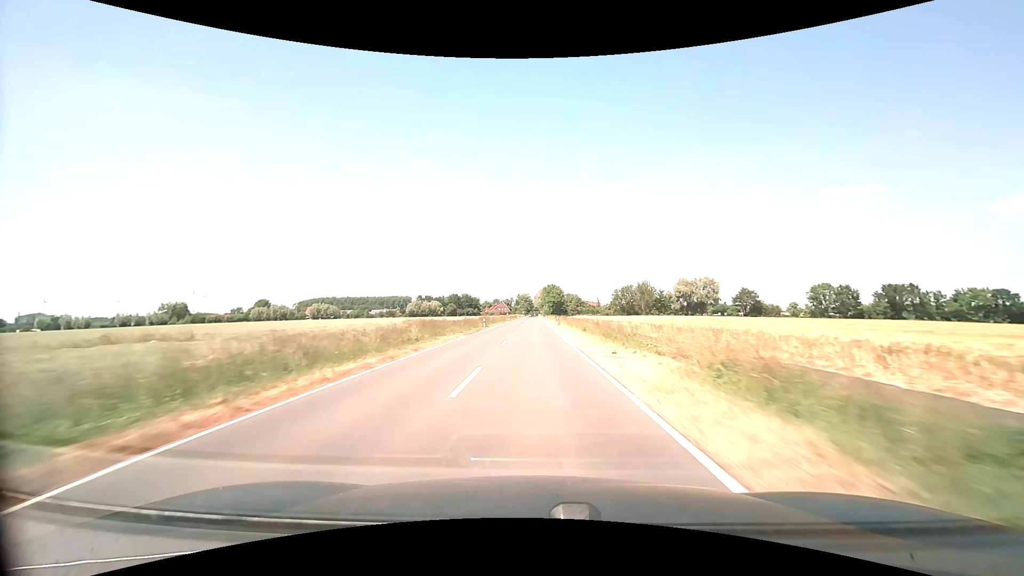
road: secondary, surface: asphalt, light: Day
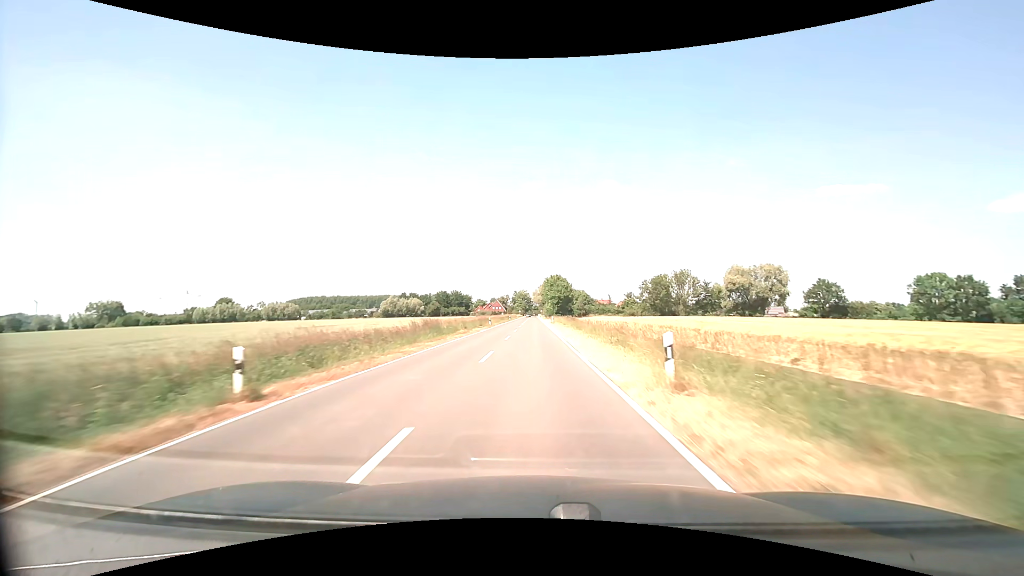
(+0.1, +42.4) m; 0°
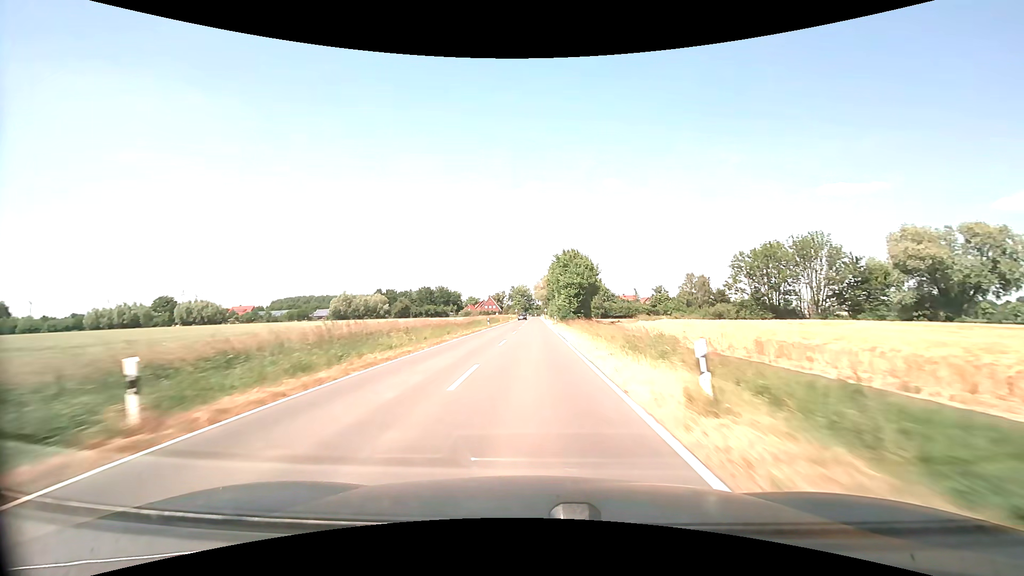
(0.0, +53.0) m; 0°
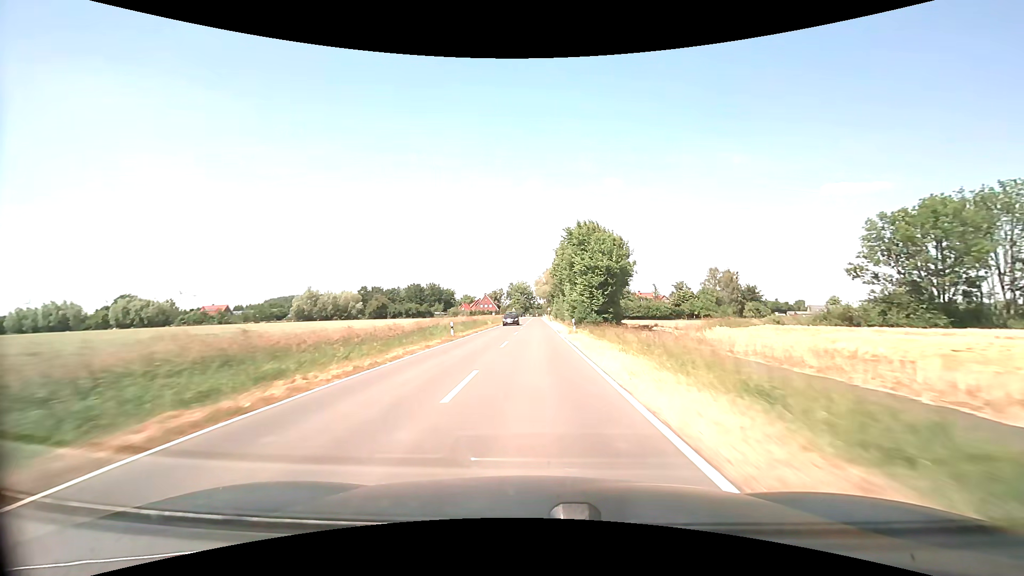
(-0.1, +25.1) m; 0°
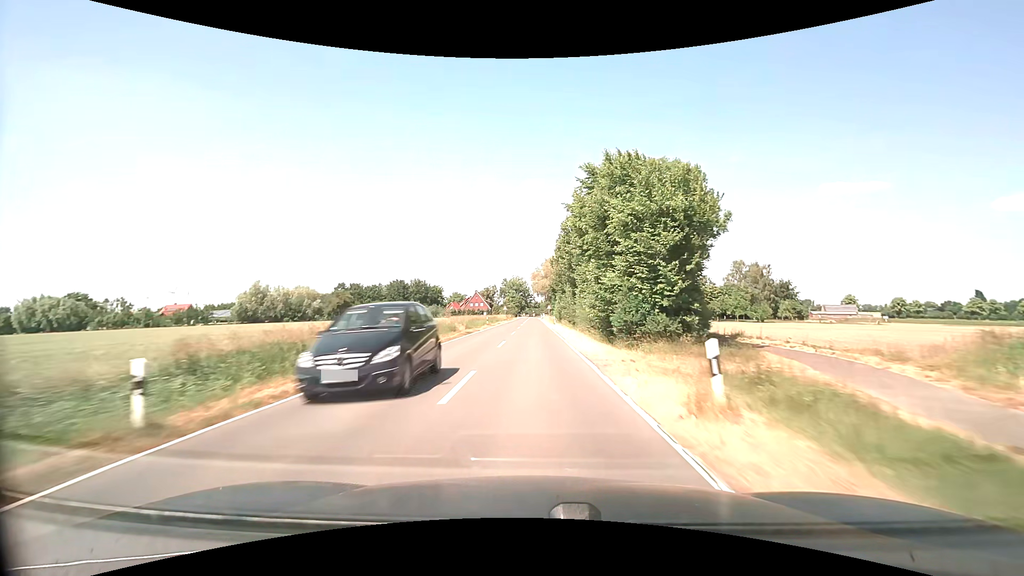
(+0.1, +24.1) m; 0°
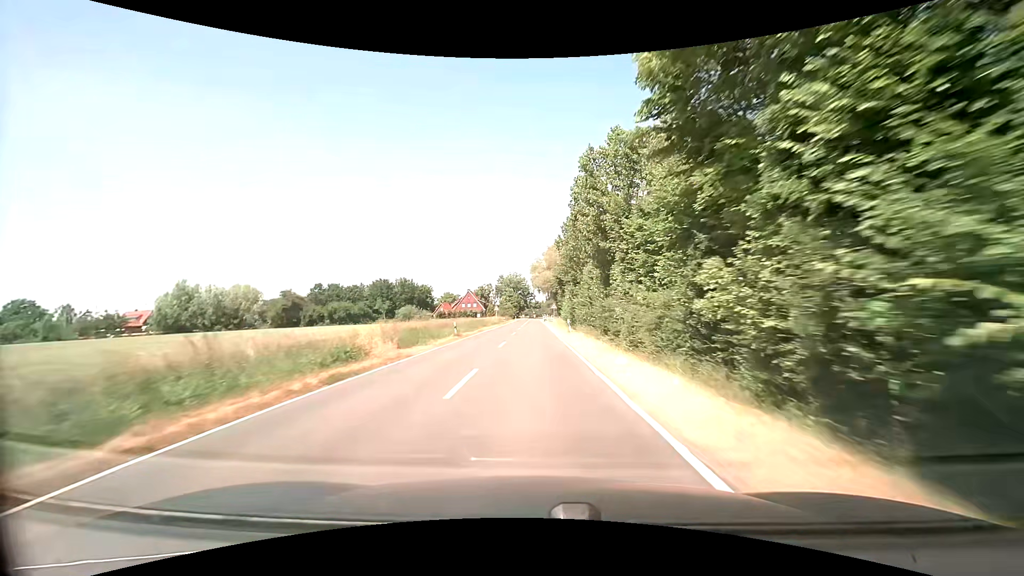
(0.0, +23.2) m; 0°
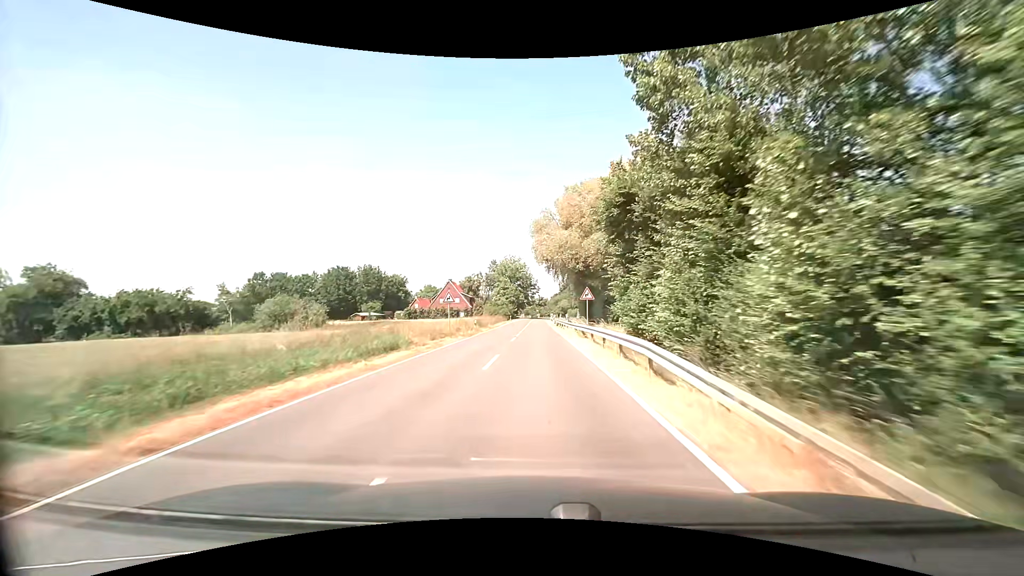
(-0.1, +44.0) m; 0°
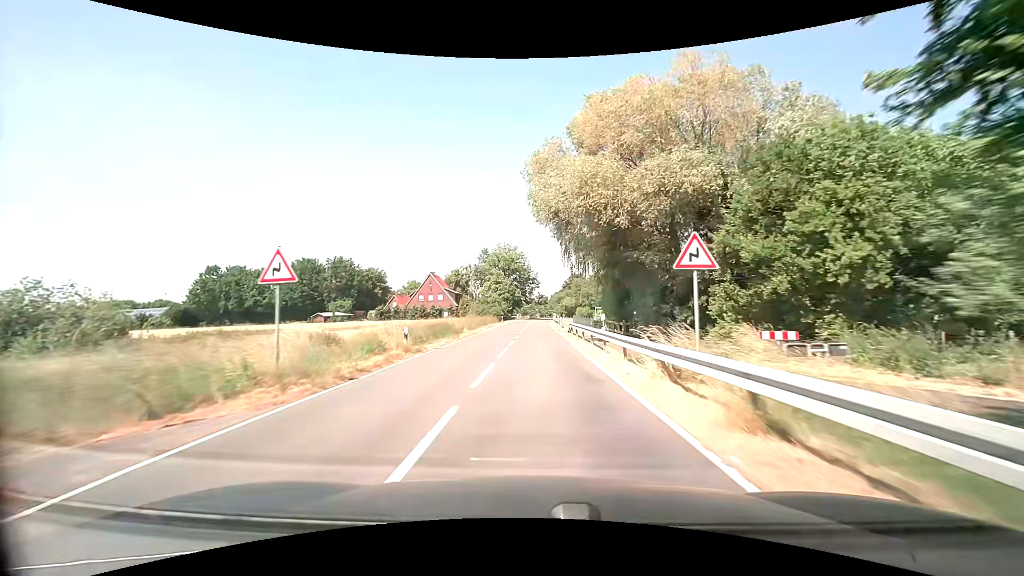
(-0.1, +21.0) m; 0°
(0, +10) (0, +20) (0, +30) (0, +40) (0, +50) (0, +60) (0, +70) (+1, +80) (+1, +90) (+3, +100) m
